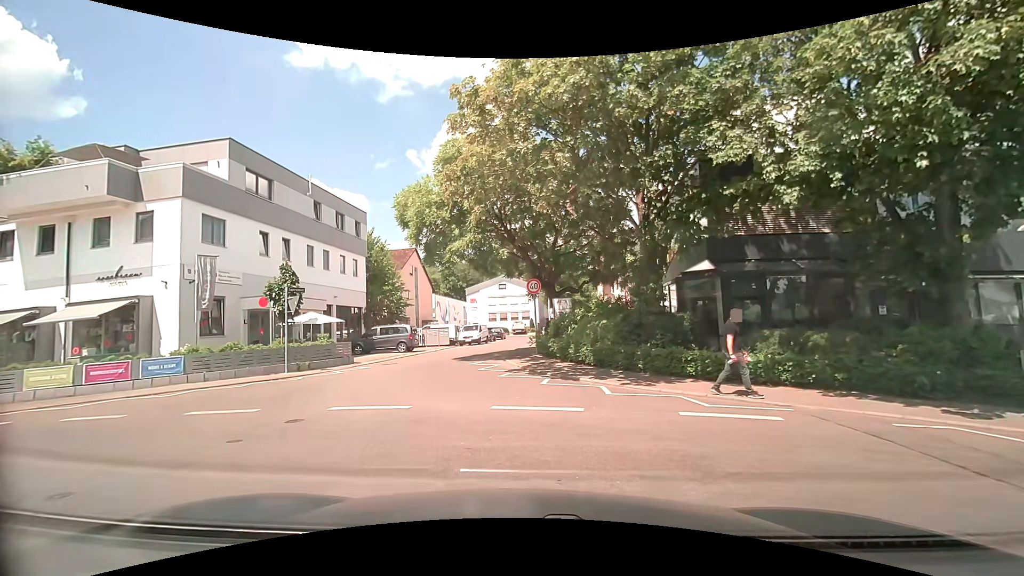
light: Day
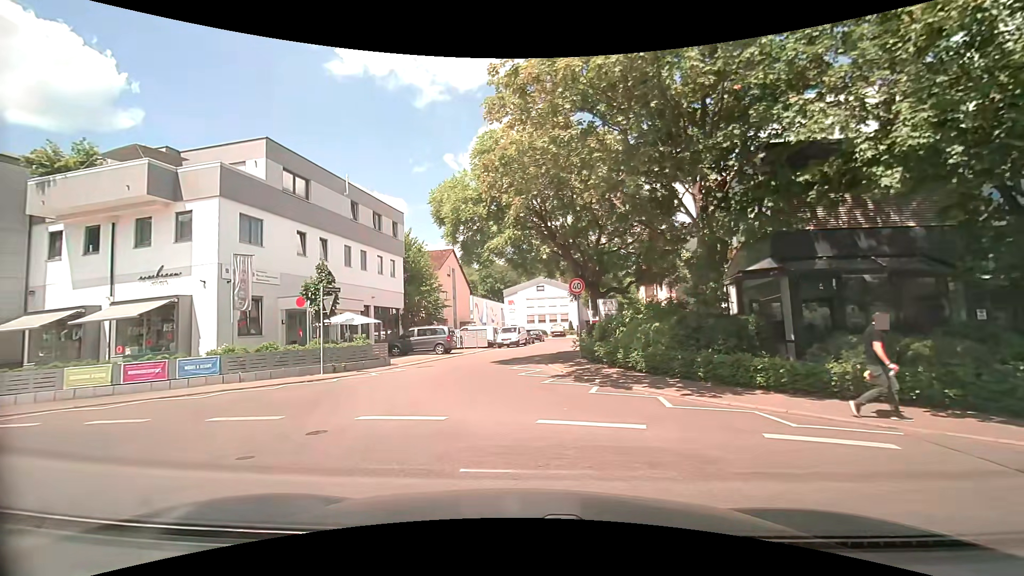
(0.0, +1.1) m; -3°
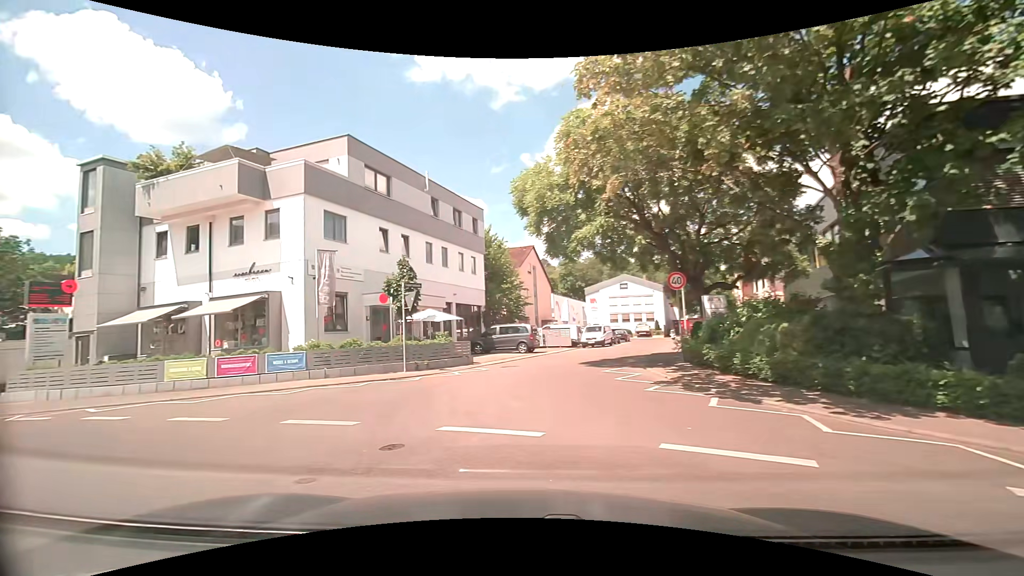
(-0.1, +1.5) m; -9°
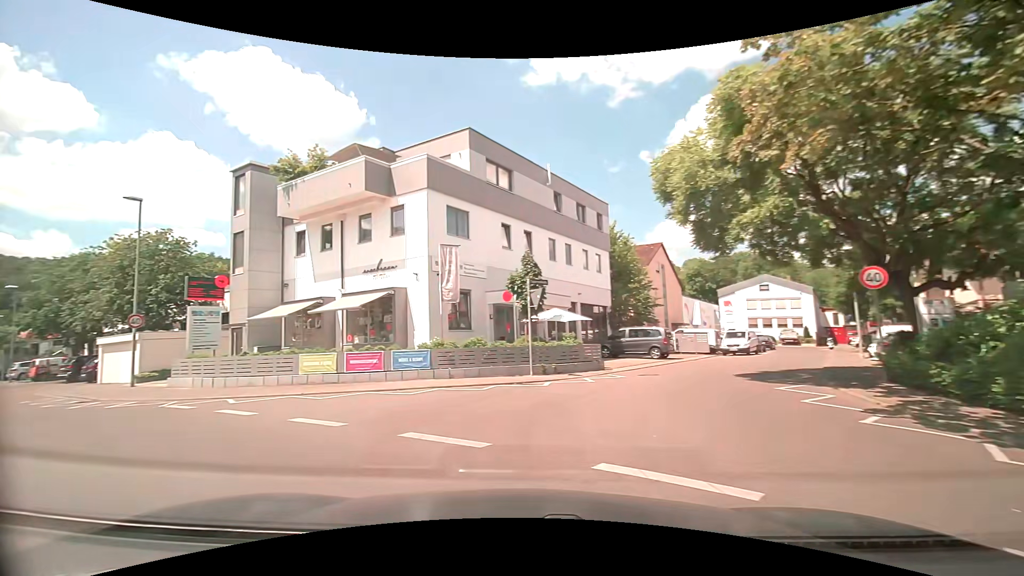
(-0.2, +2.0) m; -13°
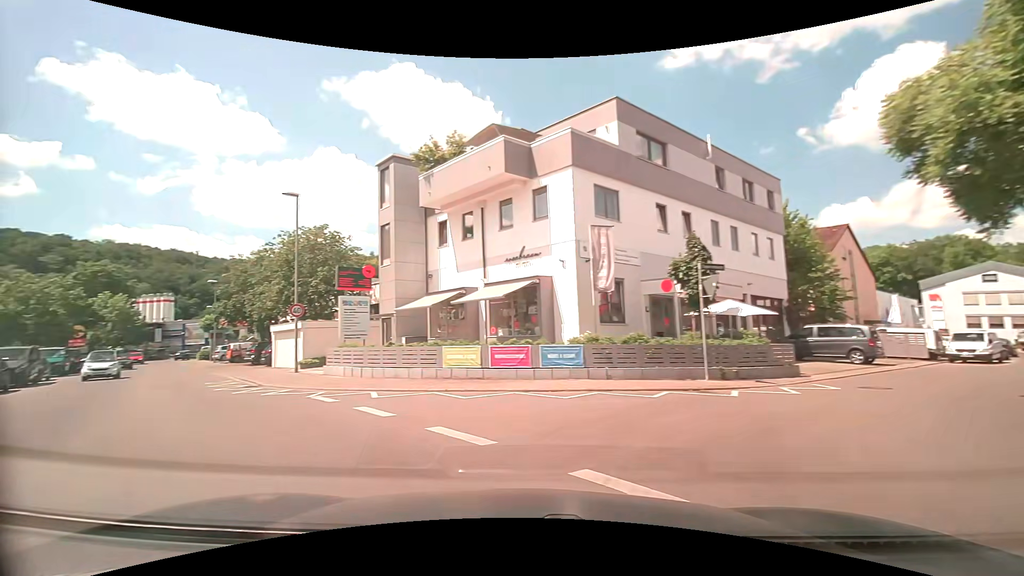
(-0.3, +2.4) m; -16°
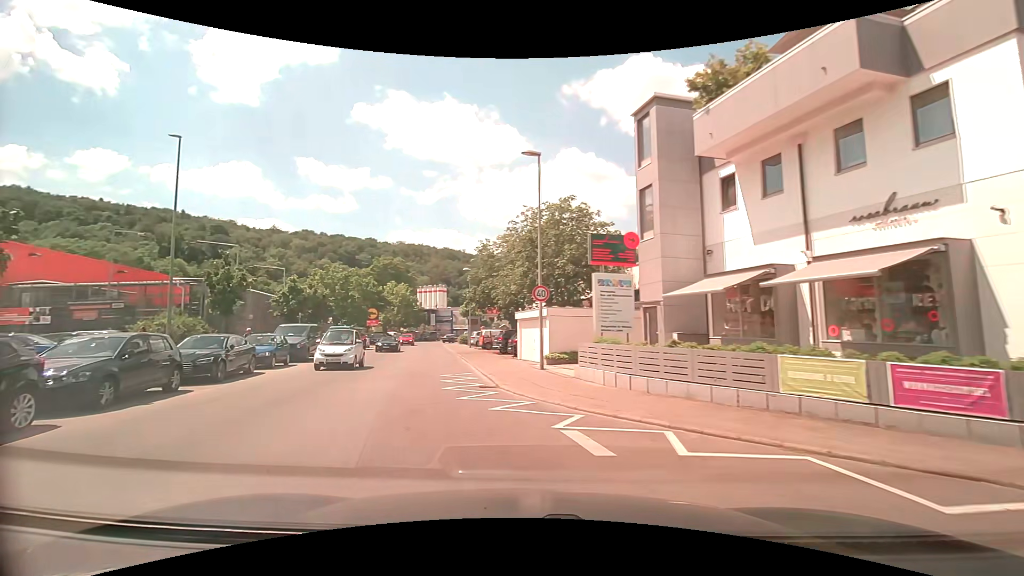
(-1.6, +5.9) m; -28°
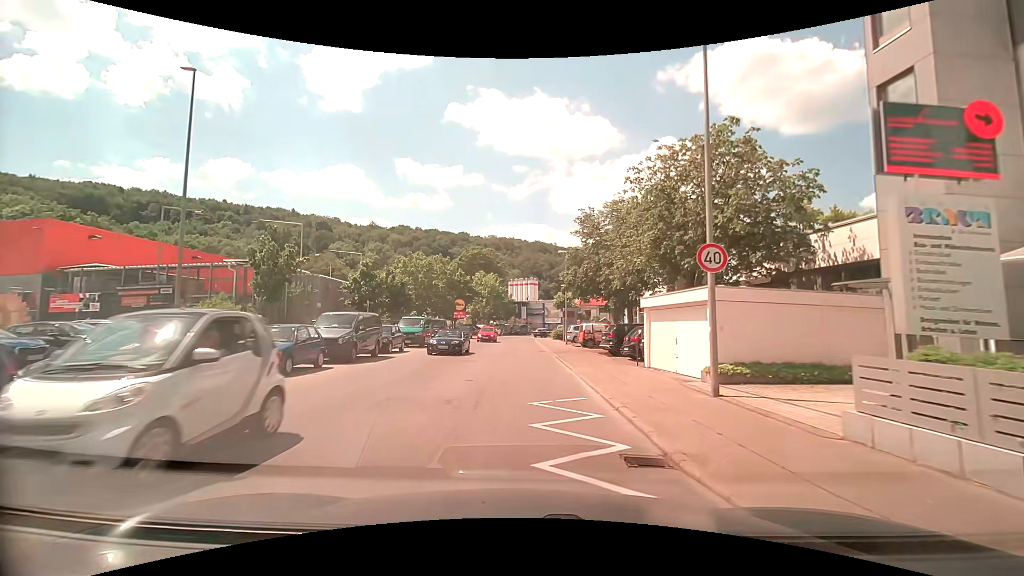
(-1.0, +7.8) m; -11°
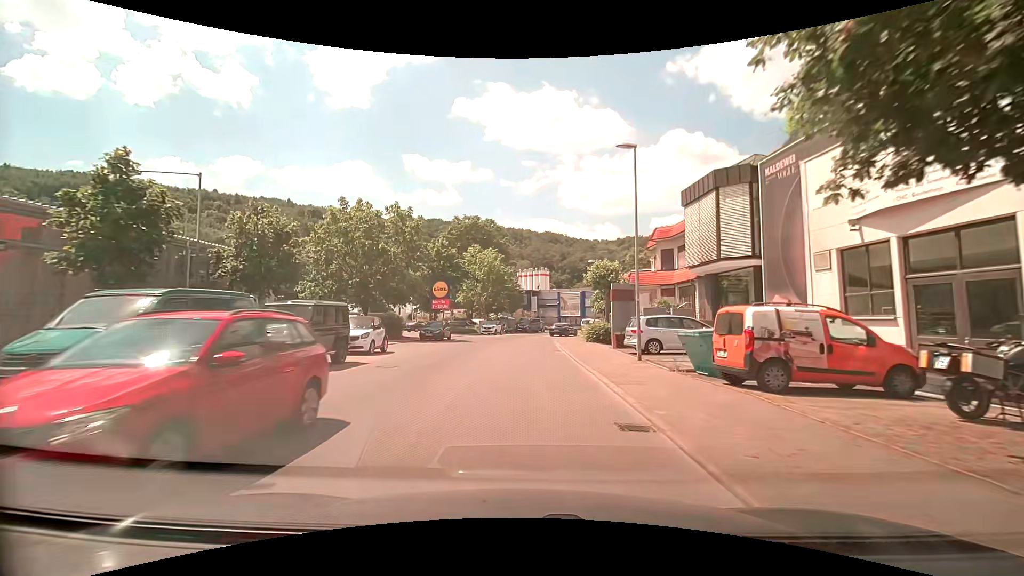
(-0.3, +24.5) m; -2°
(0, +10) (0, +20) (0, +30) (0, +40) (+1, +50) (+3, +60) (+7, +69) (+12, +77) (+18, +86) (+24, +94) m
